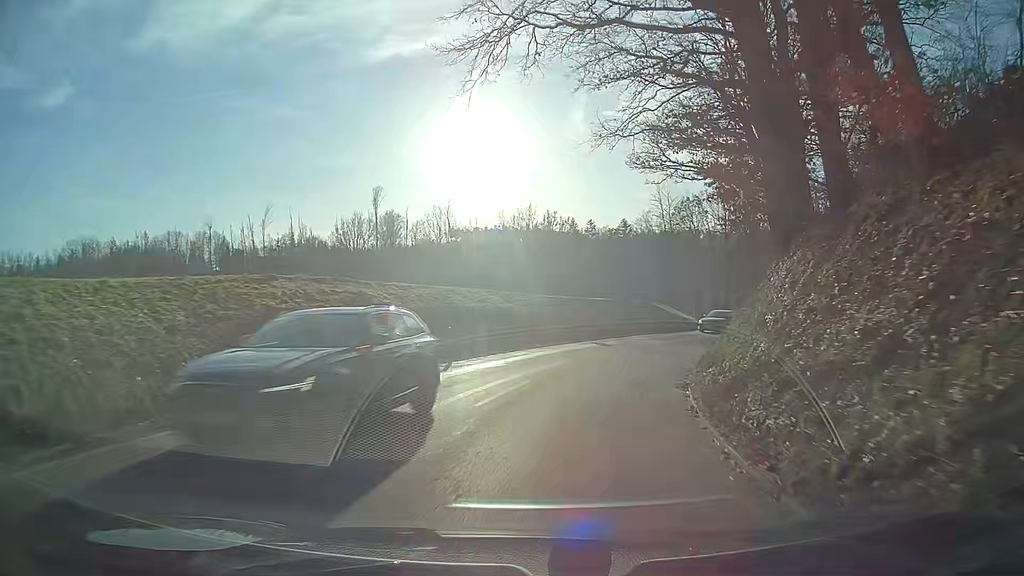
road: tertiary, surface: asphalt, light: Day
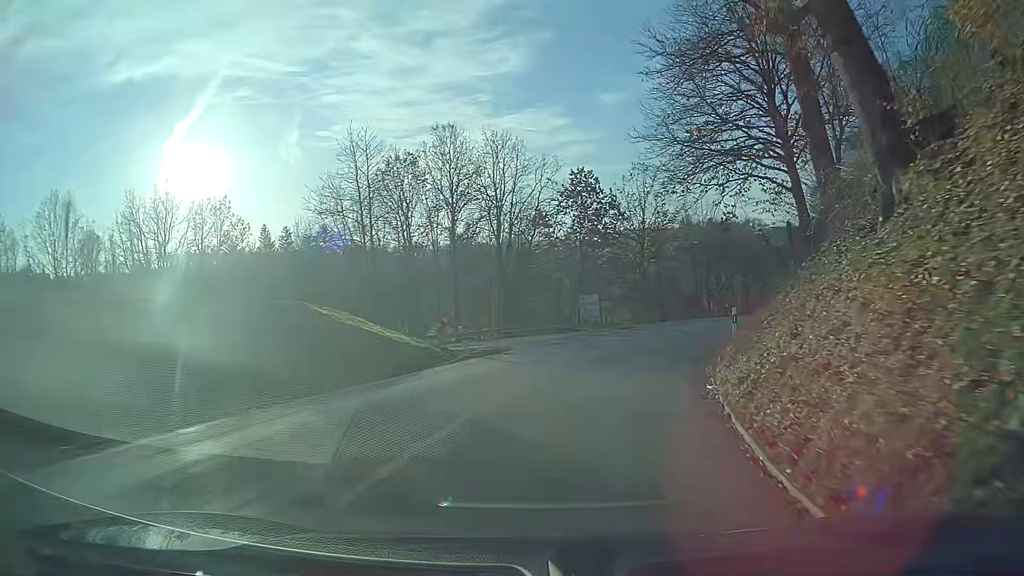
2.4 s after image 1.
(+6.3, +28.3) m; +25°
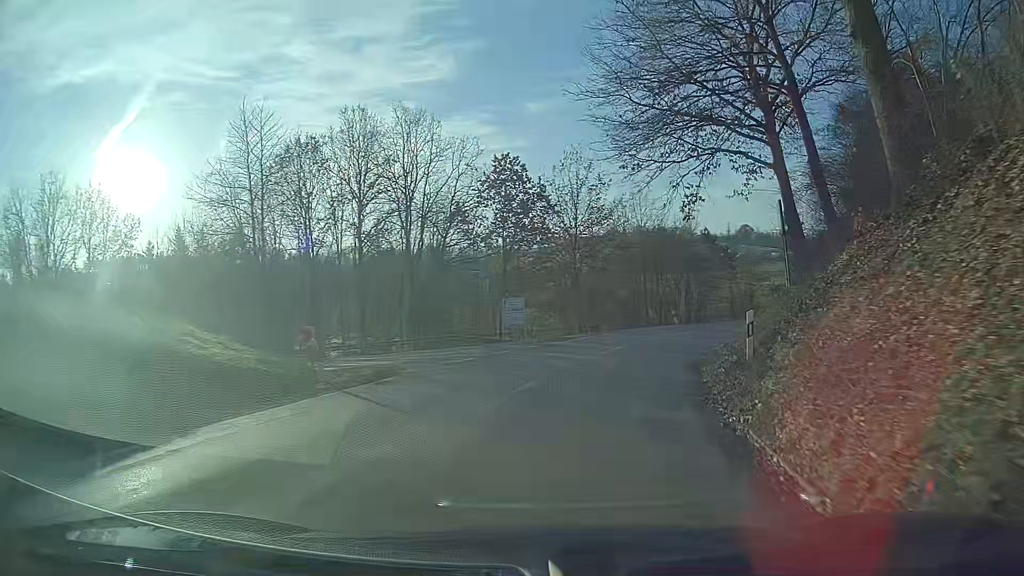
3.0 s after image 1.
(+0.4, +7.5) m; +6°
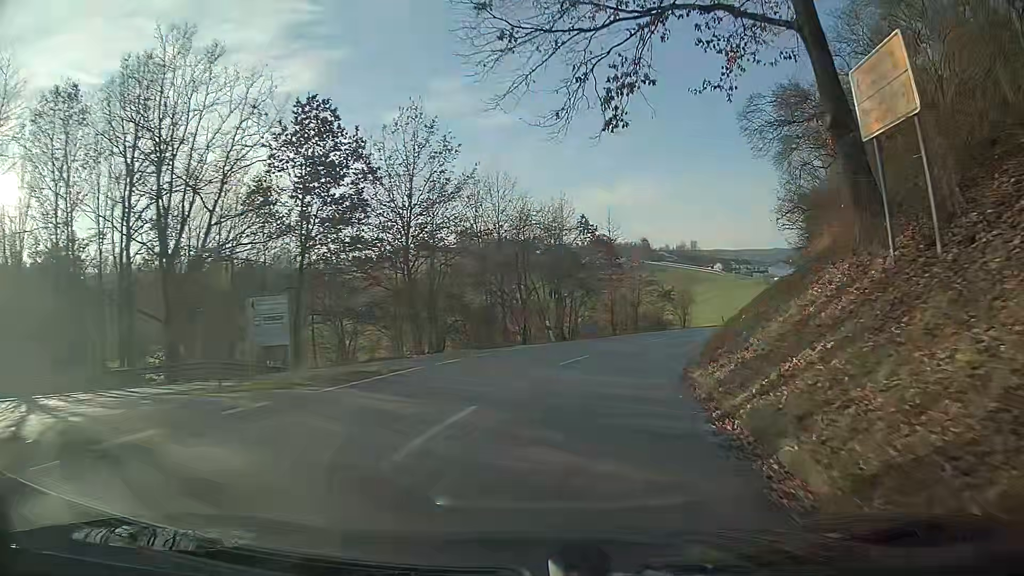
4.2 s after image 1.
(+1.6, +15.0) m; +12°
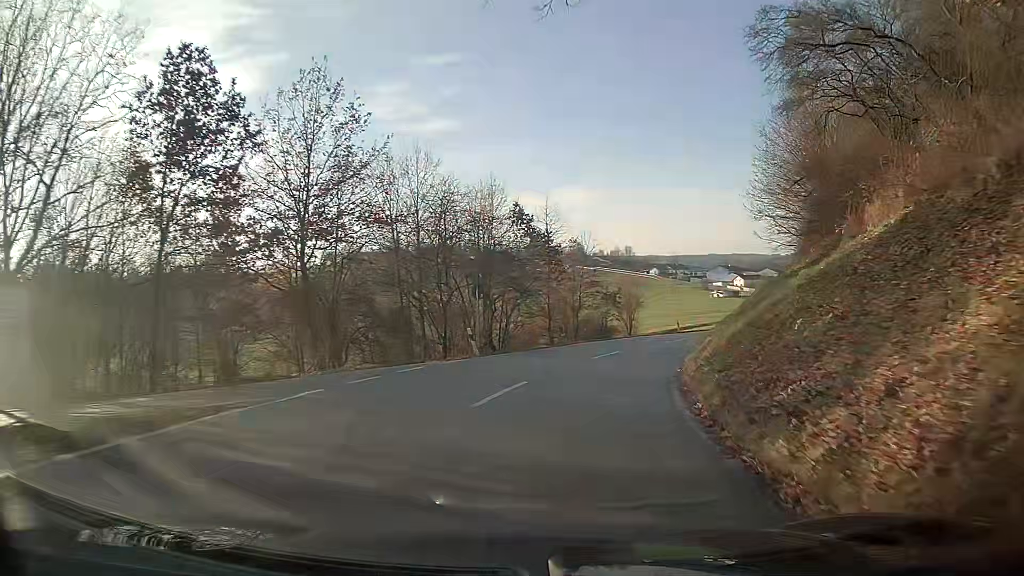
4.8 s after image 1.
(+0.4, +7.7) m; +6°
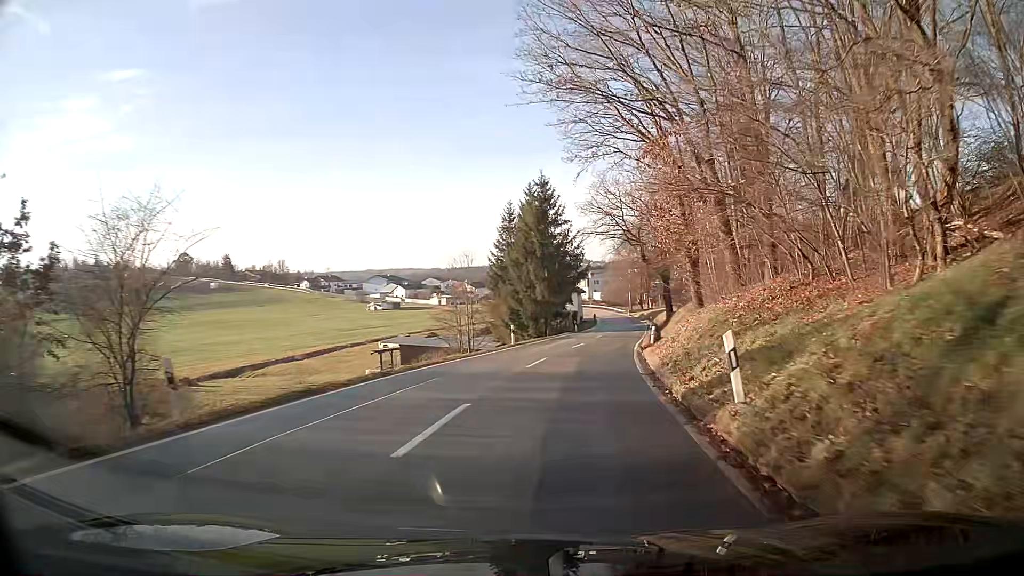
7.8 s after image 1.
(+9.9, +38.1) m; +28°
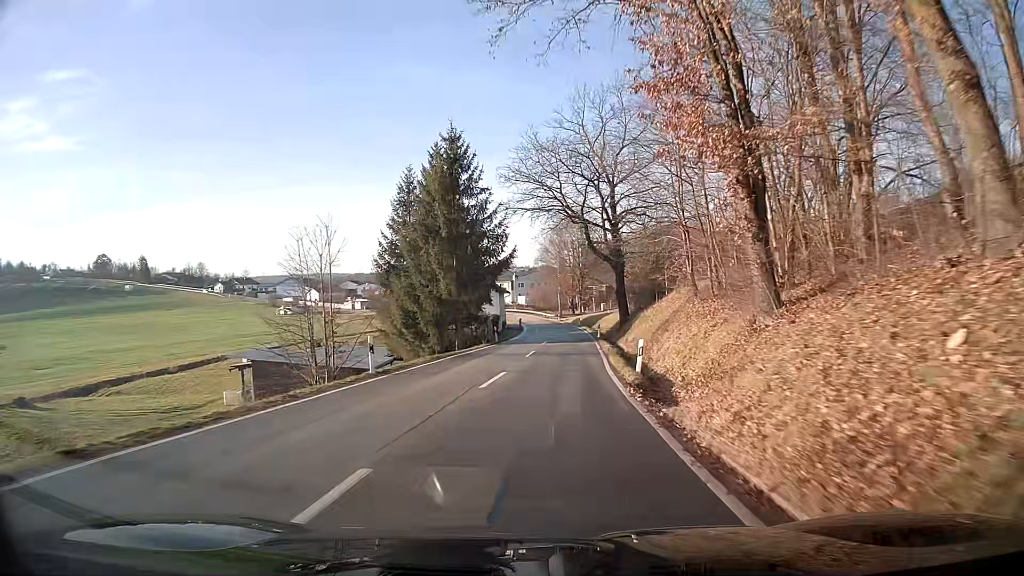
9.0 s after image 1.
(+0.9, +16.7) m; +5°
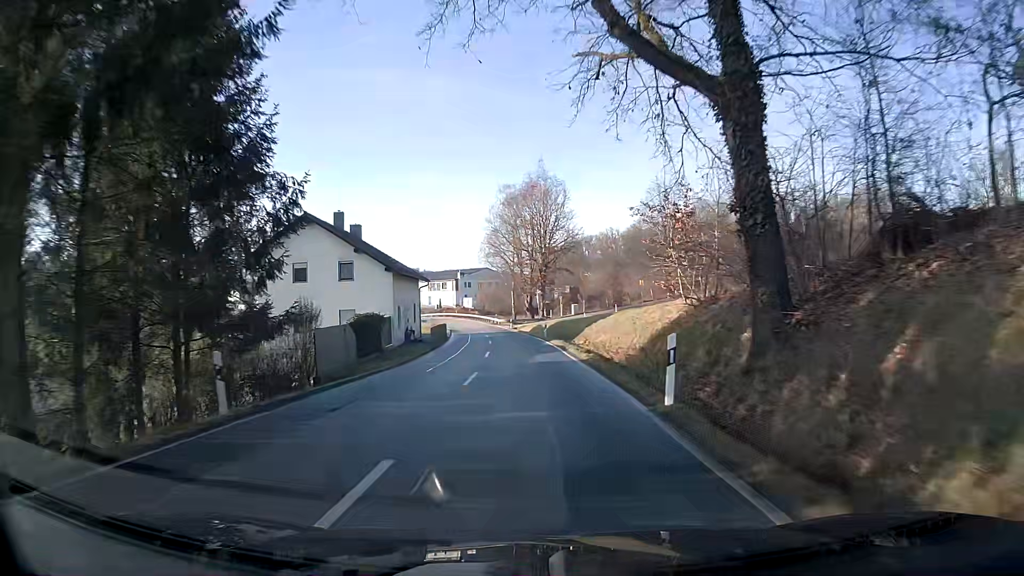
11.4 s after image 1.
(+1.3, +35.9) m; +3°
